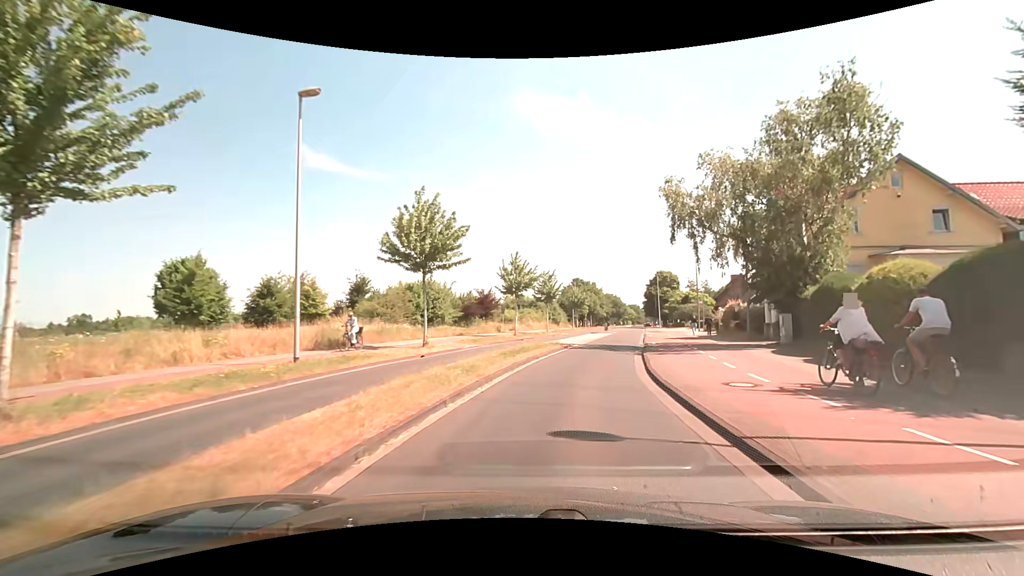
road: tertiary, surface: asphalt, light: Day
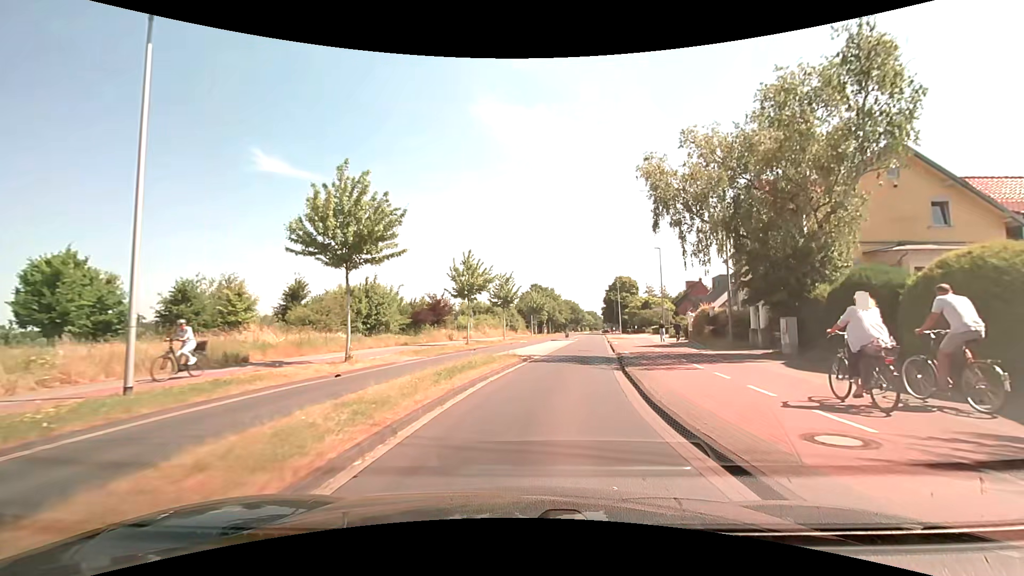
(+0.2, +4.8) m; +5°
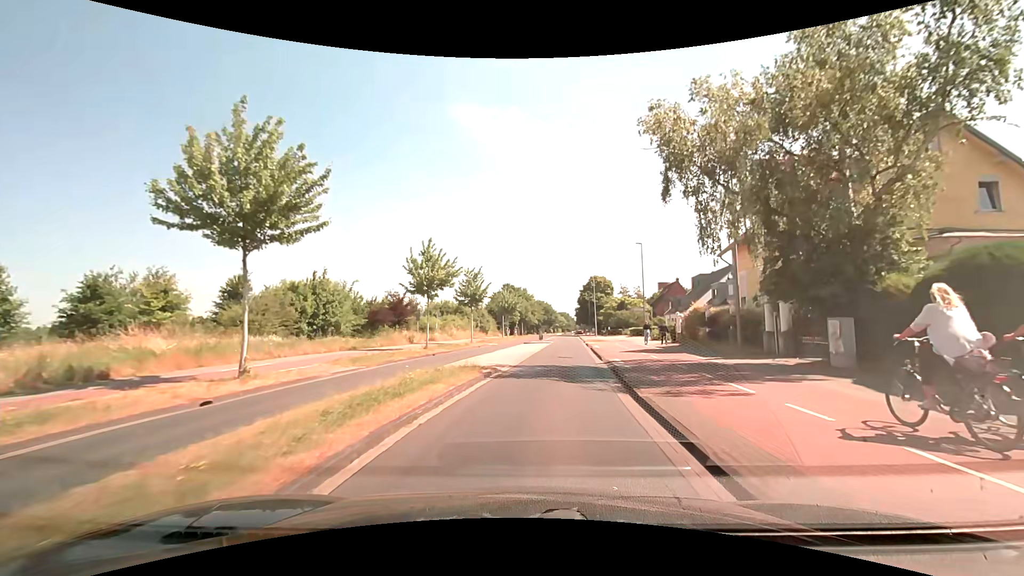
(+0.1, +5.2) m; +3°
